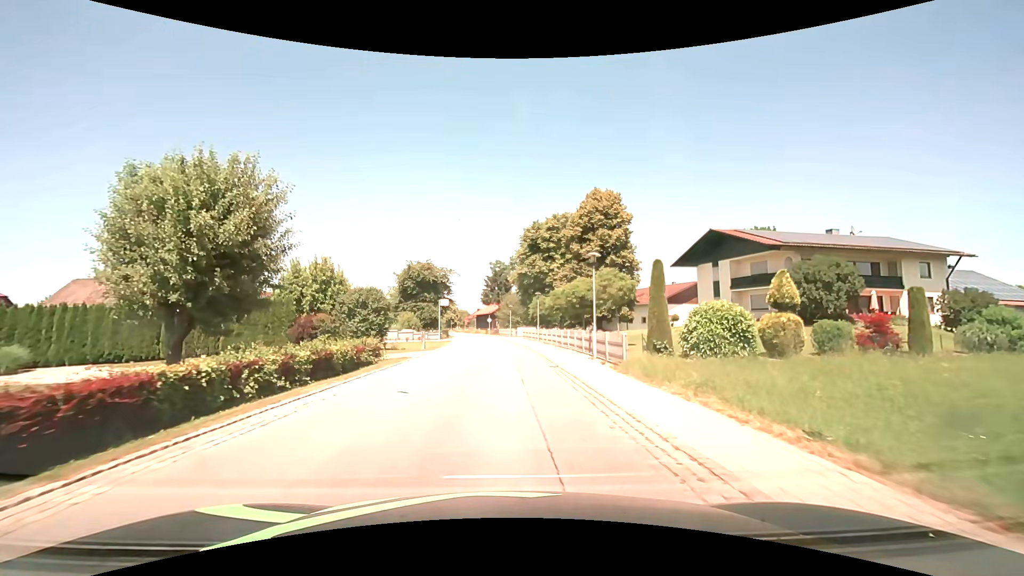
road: secondary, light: Day
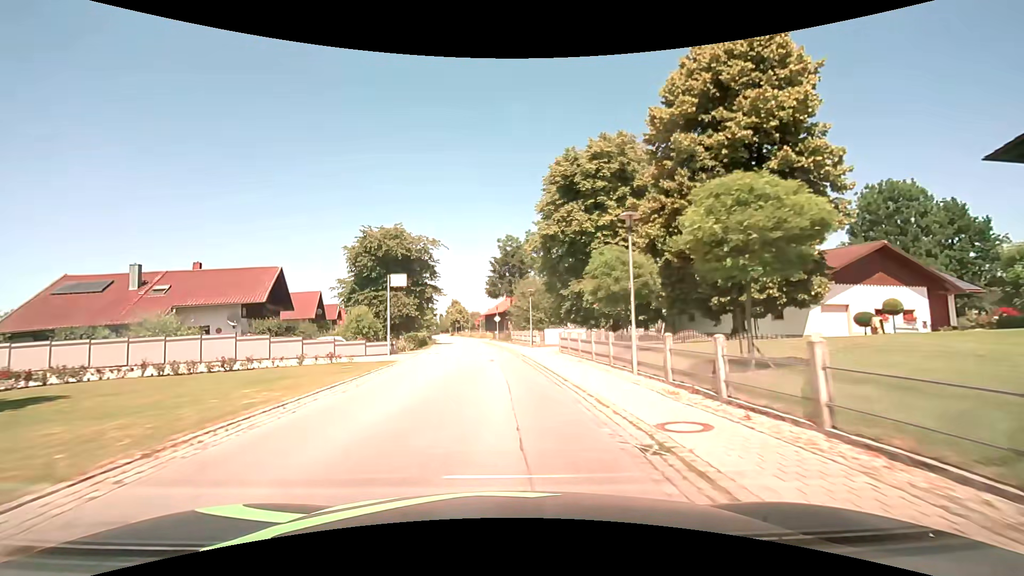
(-0.1, +32.4) m; -2°
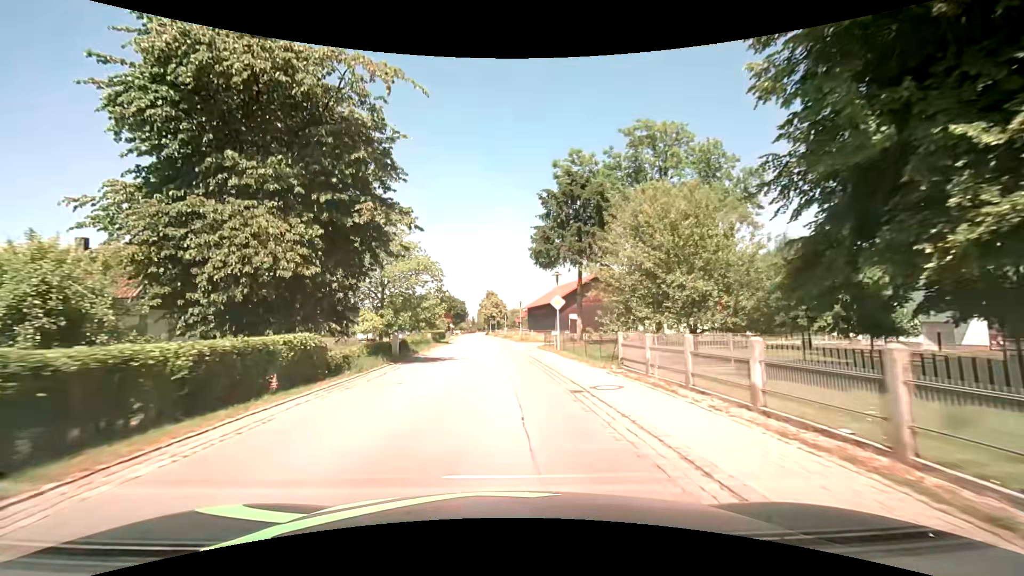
(-1.7, +36.9) m; -5°
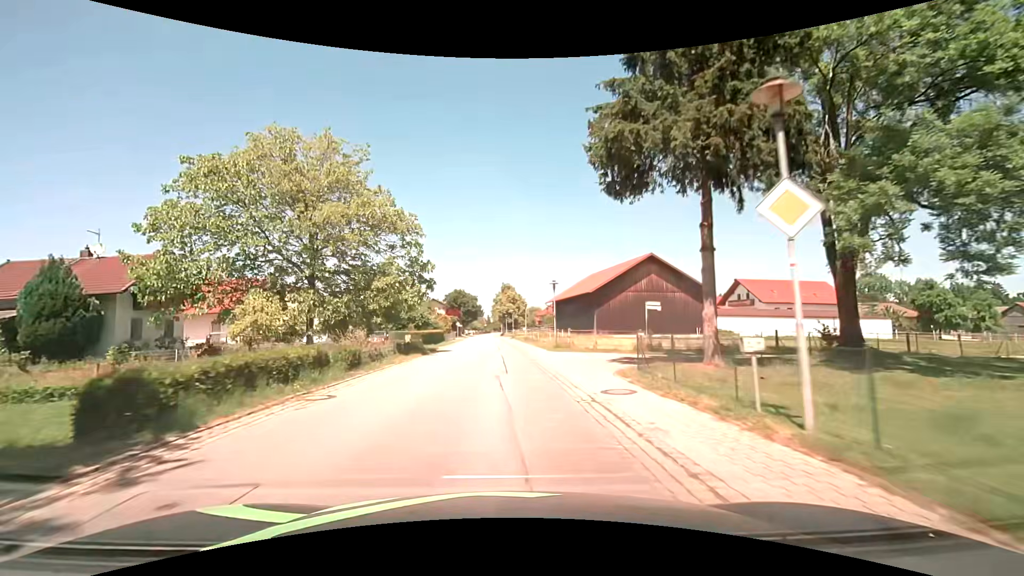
(-0.4, +22.5) m; -1°
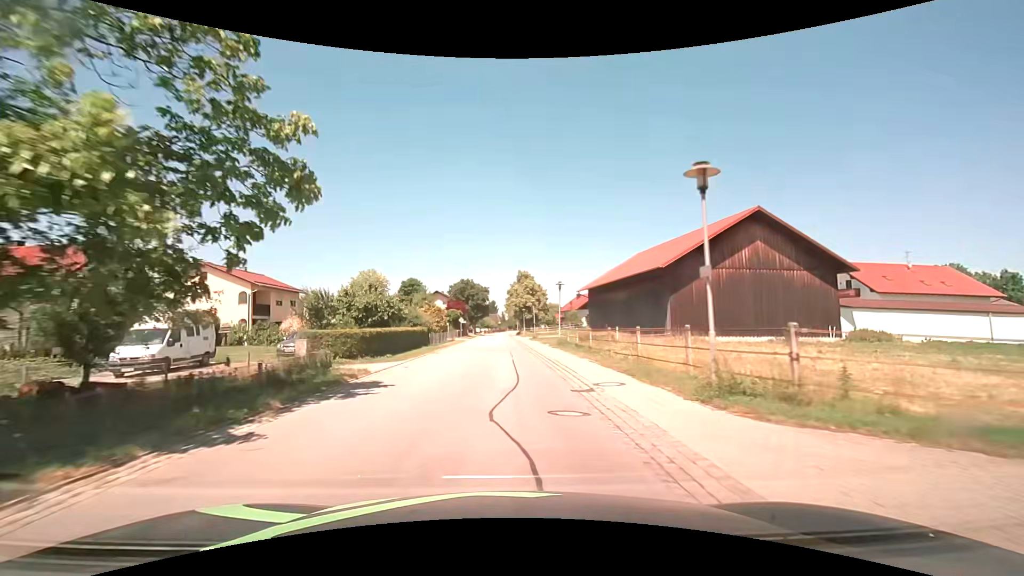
(-0.6, +22.7) m; -2°
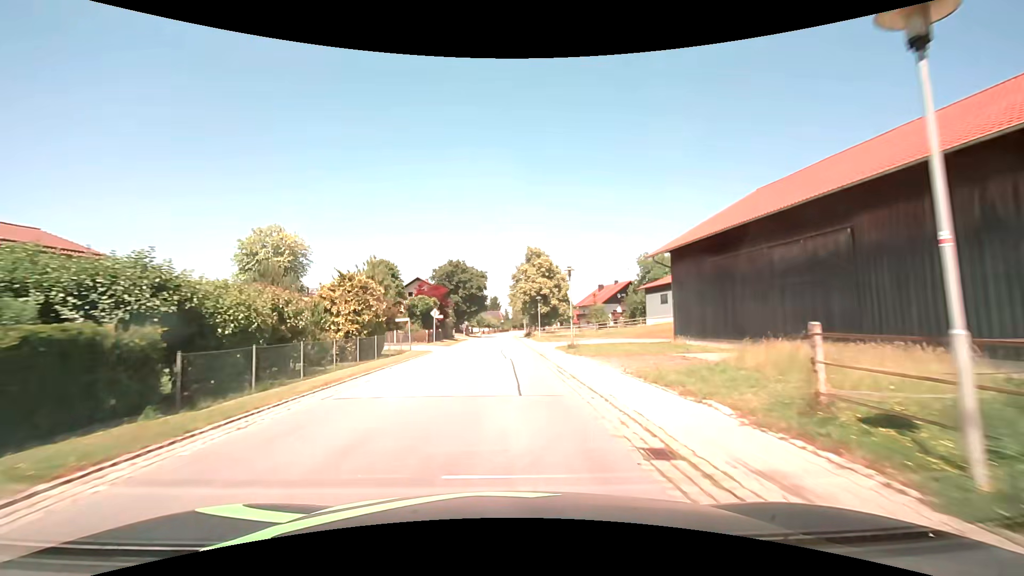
(-0.3, +30.4) m; -1°
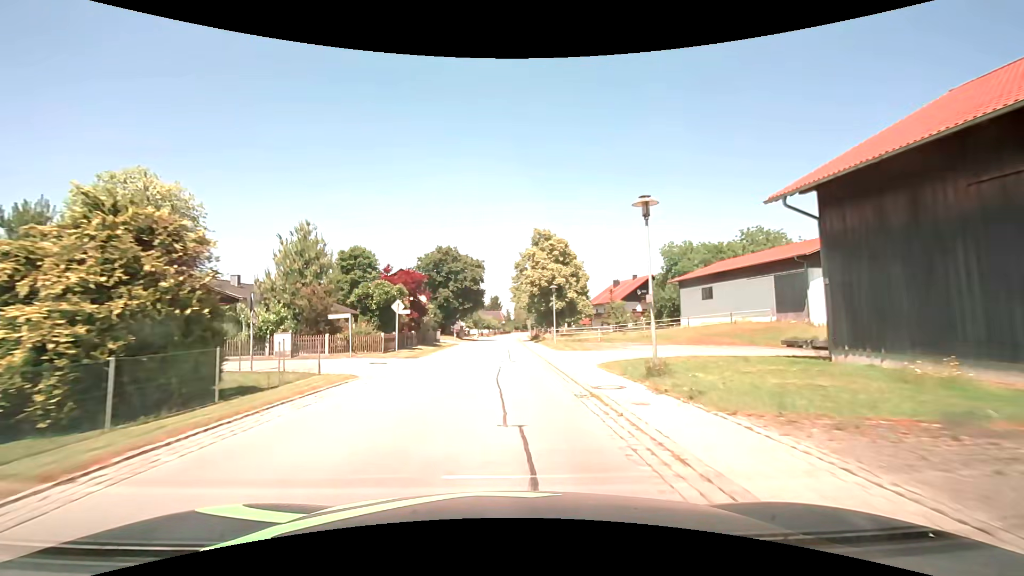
(0.0, +15.2) m; 0°
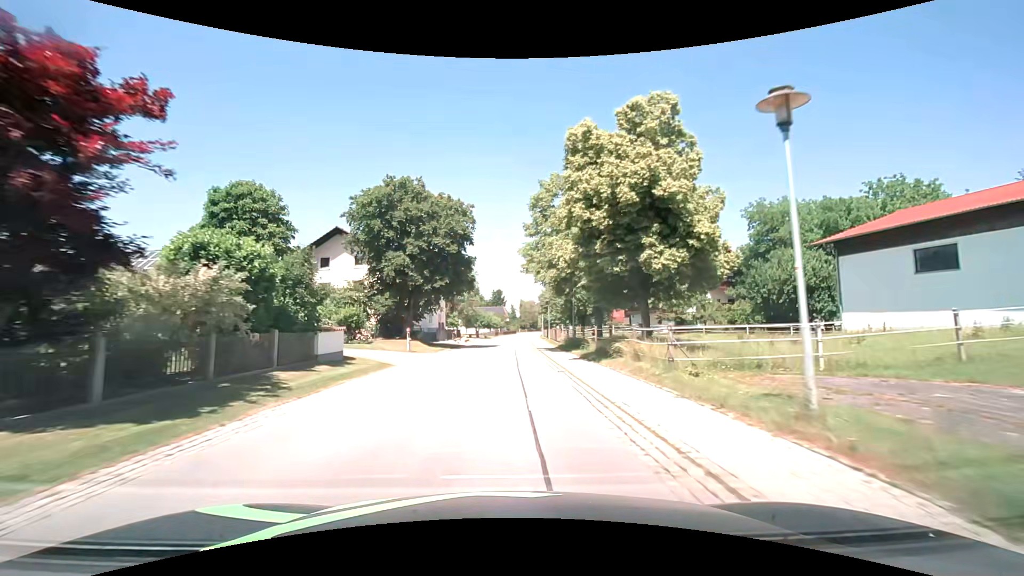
(-0.4, +30.4) m; -1°
(0, +10) (0, +20) (0, +30) (0, +40) (0, +50) (+1, +60) (+1, +70) (+2, +80) (+2, +90) (+3, +100) m
